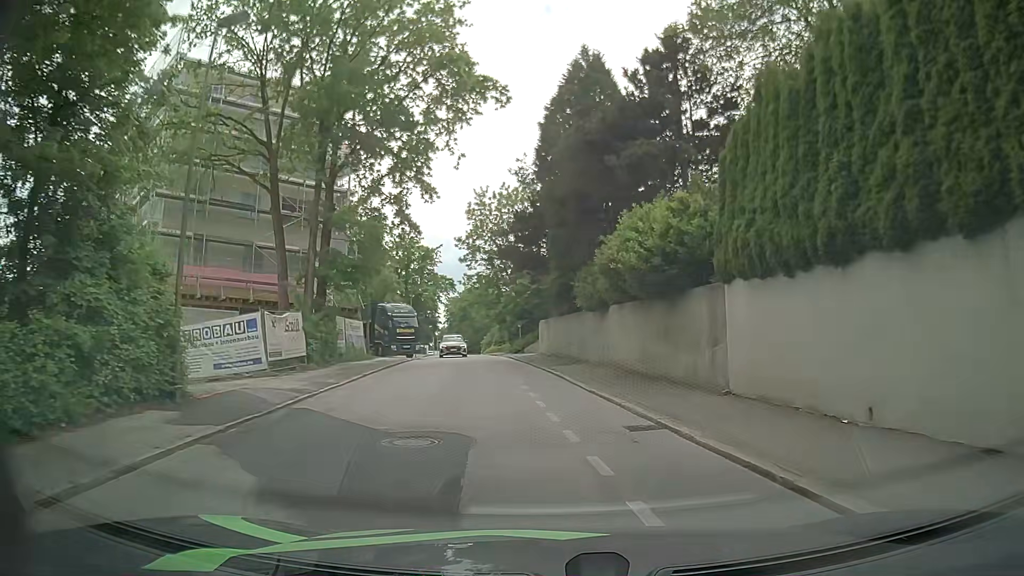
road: residential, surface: asphalt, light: Day
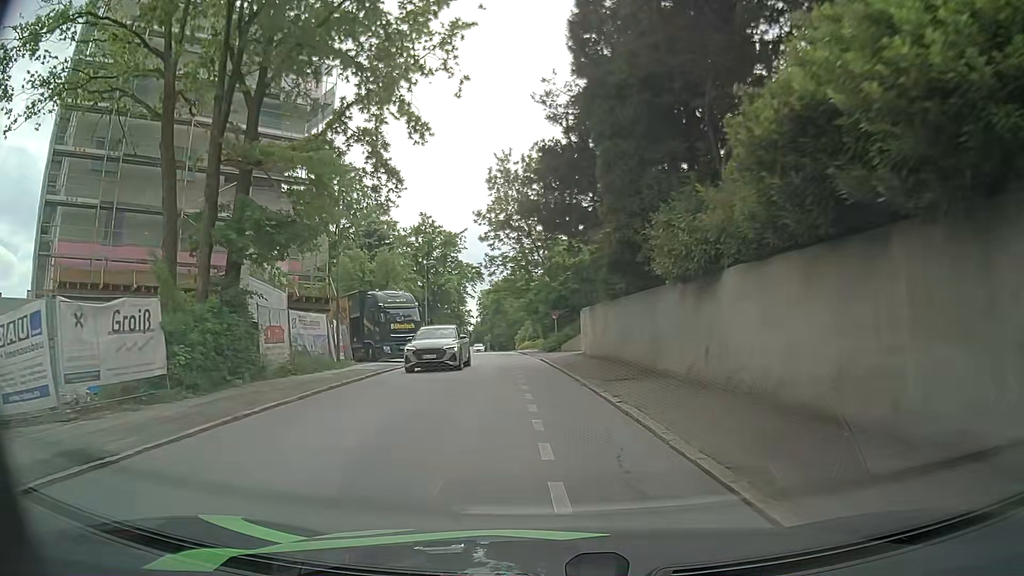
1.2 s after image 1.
(-0.4, +11.4) m; -4°
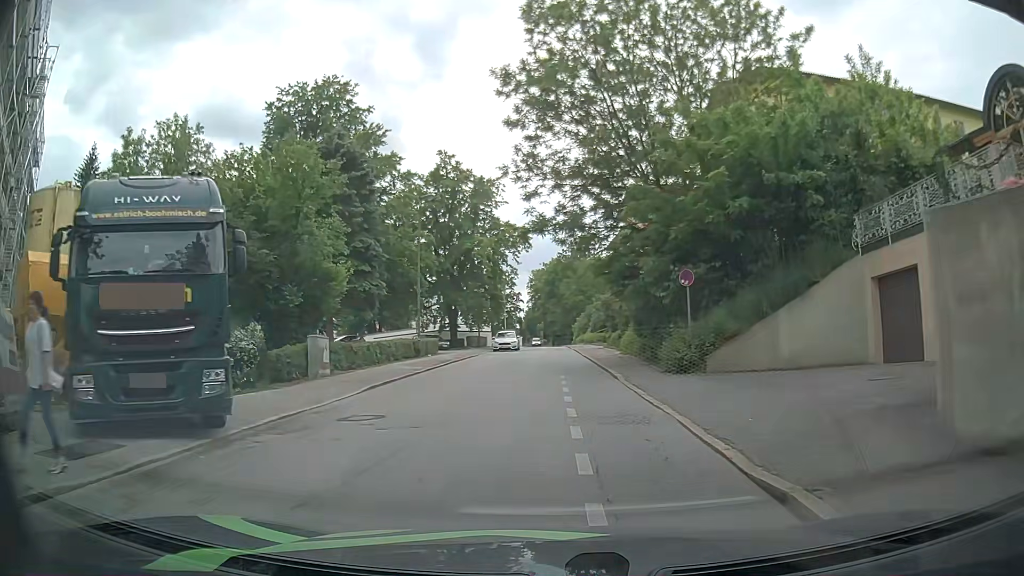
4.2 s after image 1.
(-1.5, +26.4) m; -5°
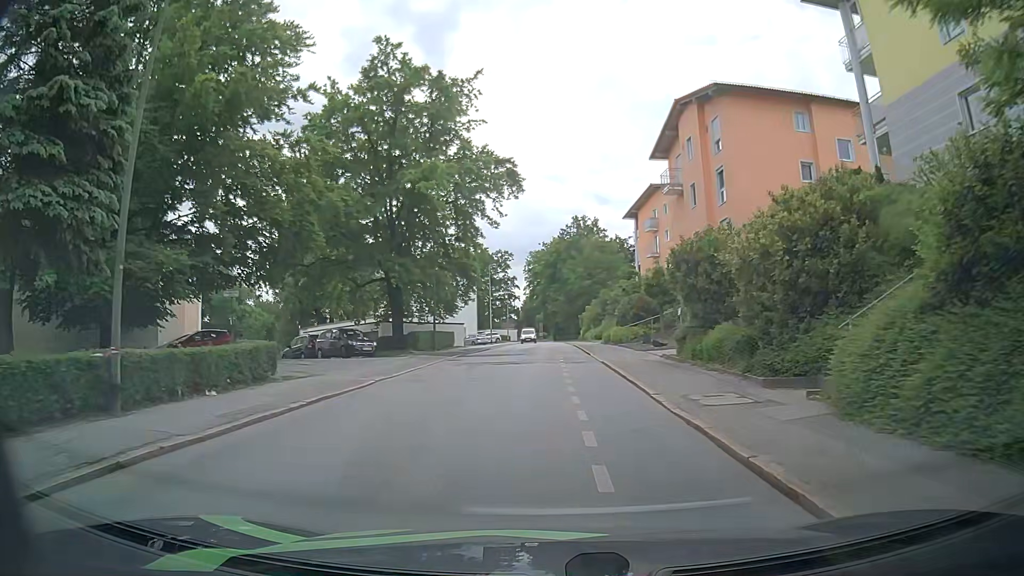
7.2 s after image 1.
(+0.2, +24.7) m; +2°
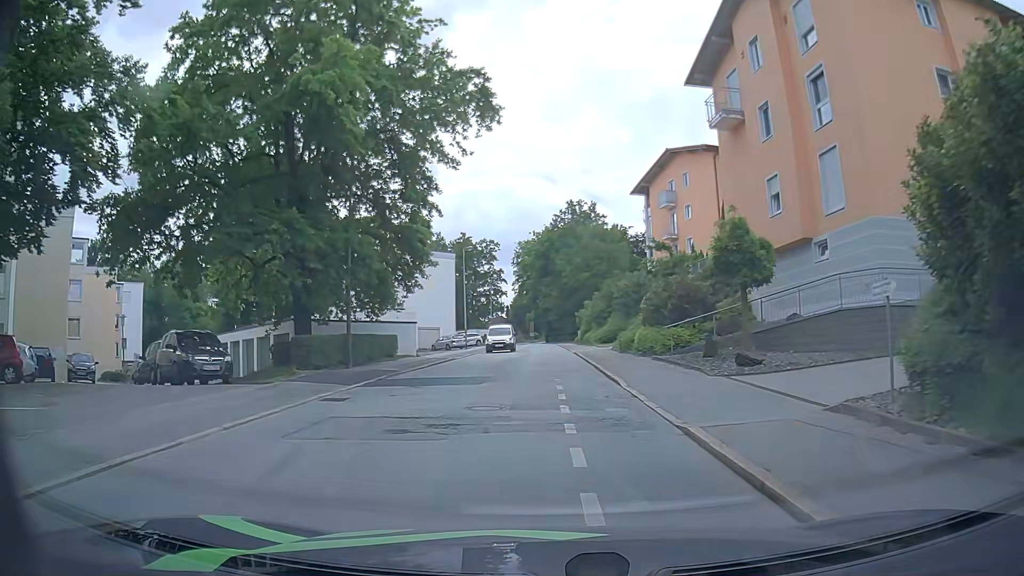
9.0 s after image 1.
(-0.2, +15.0) m; -1°
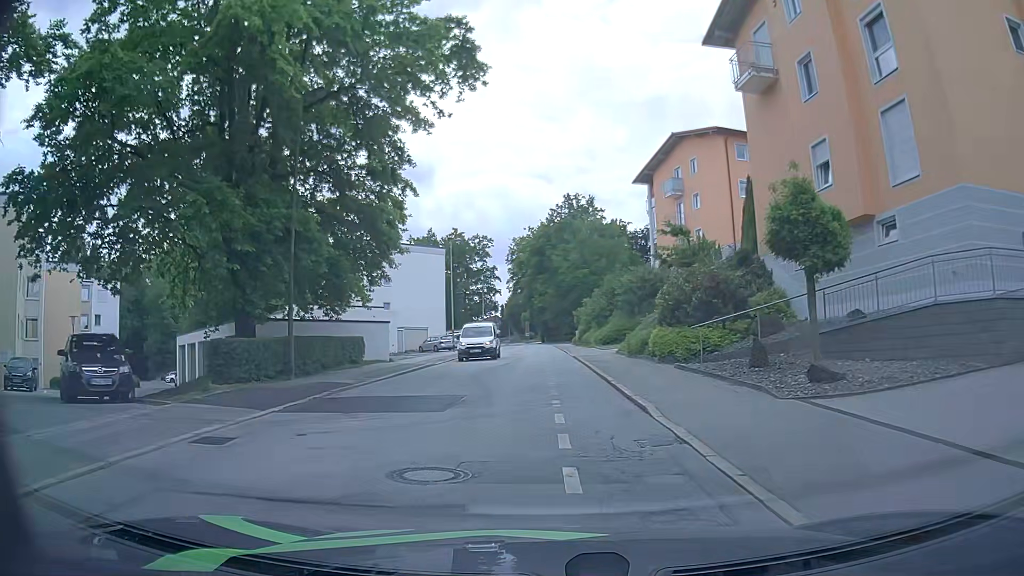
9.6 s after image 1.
(0.0, +4.9) m; 0°
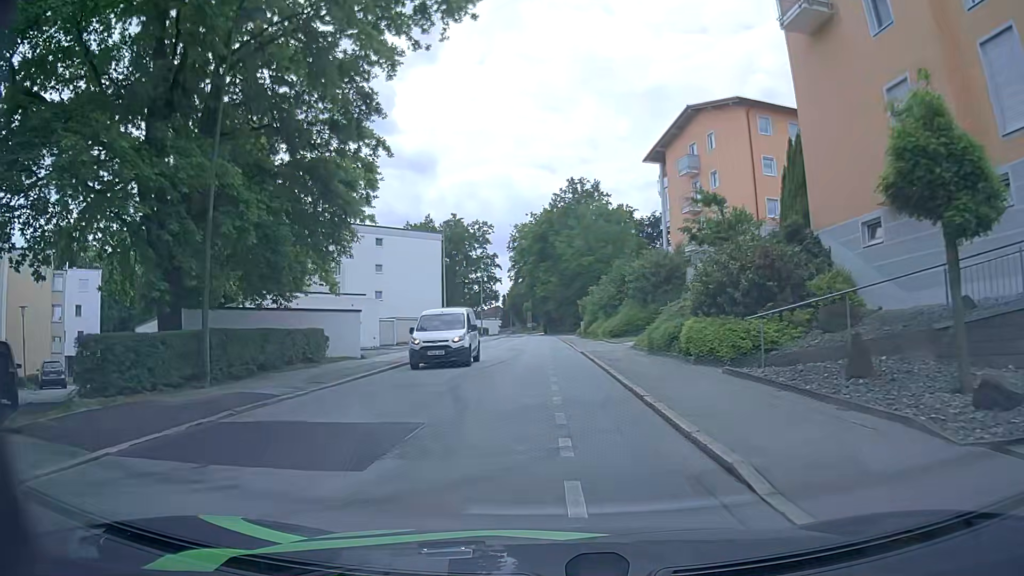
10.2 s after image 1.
(0.0, +4.9) m; 0°
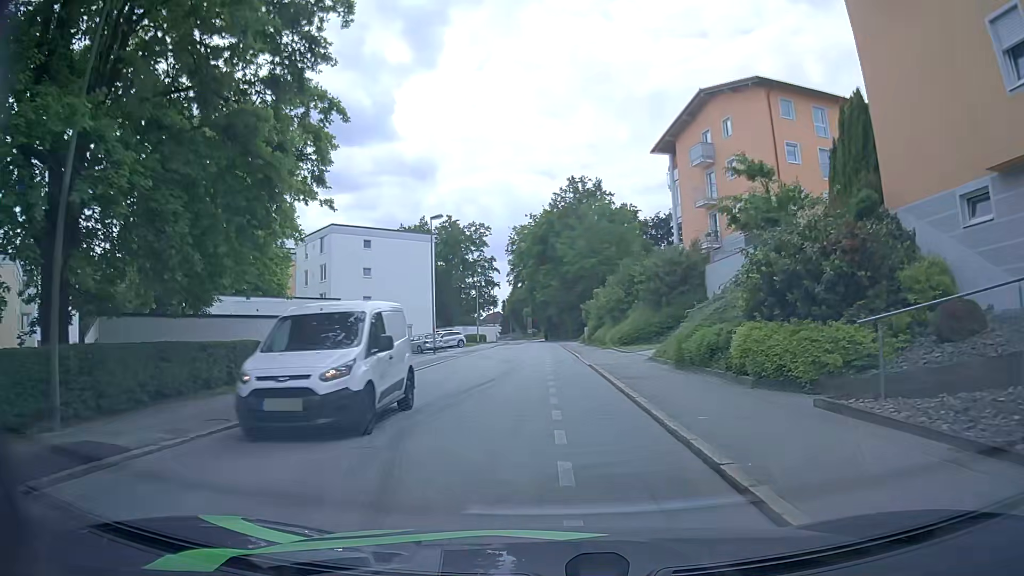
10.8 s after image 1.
(0.0, +4.8) m; 0°
